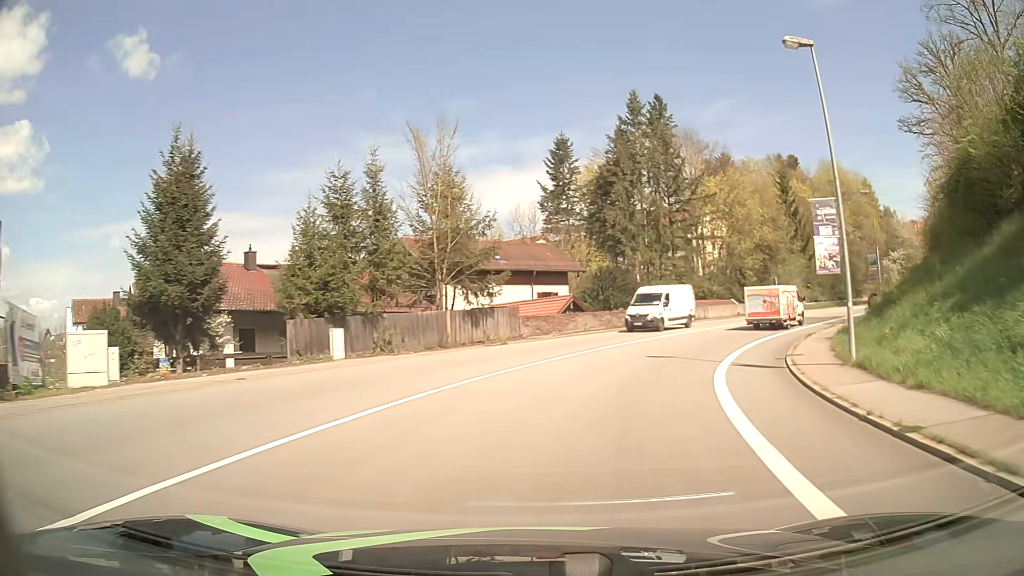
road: primary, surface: asphalt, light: Day
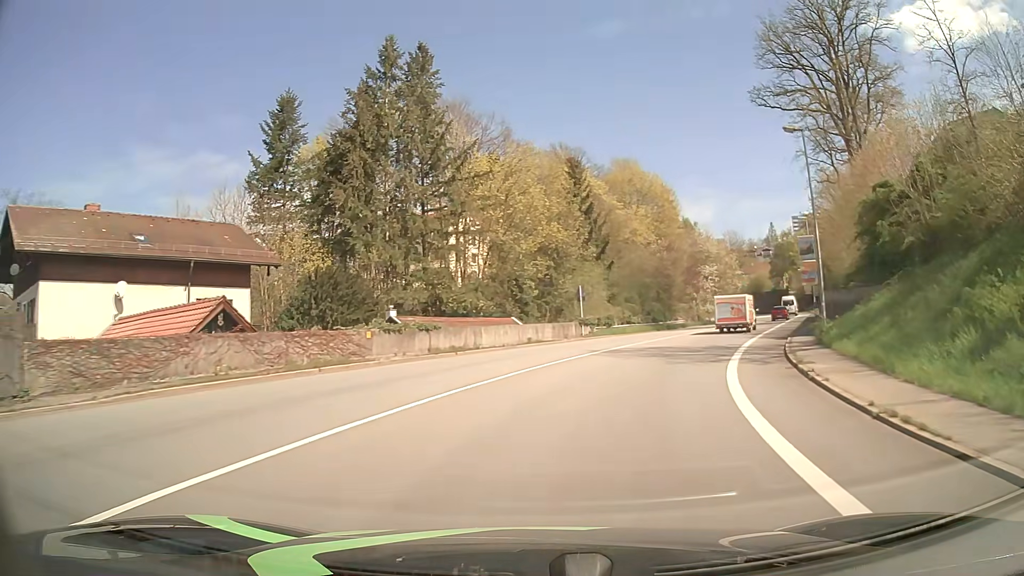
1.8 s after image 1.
(+4.1, +21.5) m; +21°
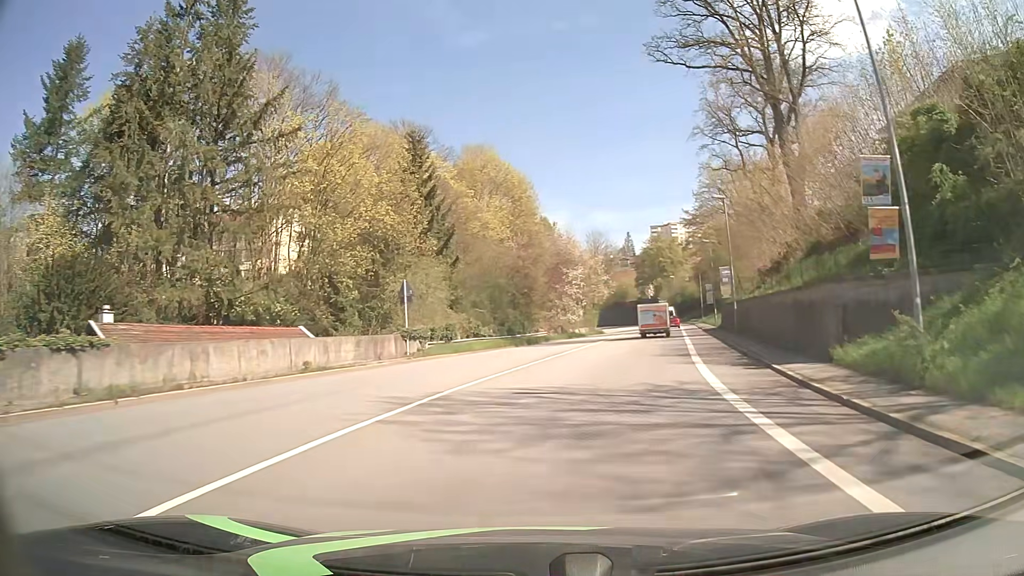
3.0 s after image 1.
(+1.7, +14.4) m; +13°
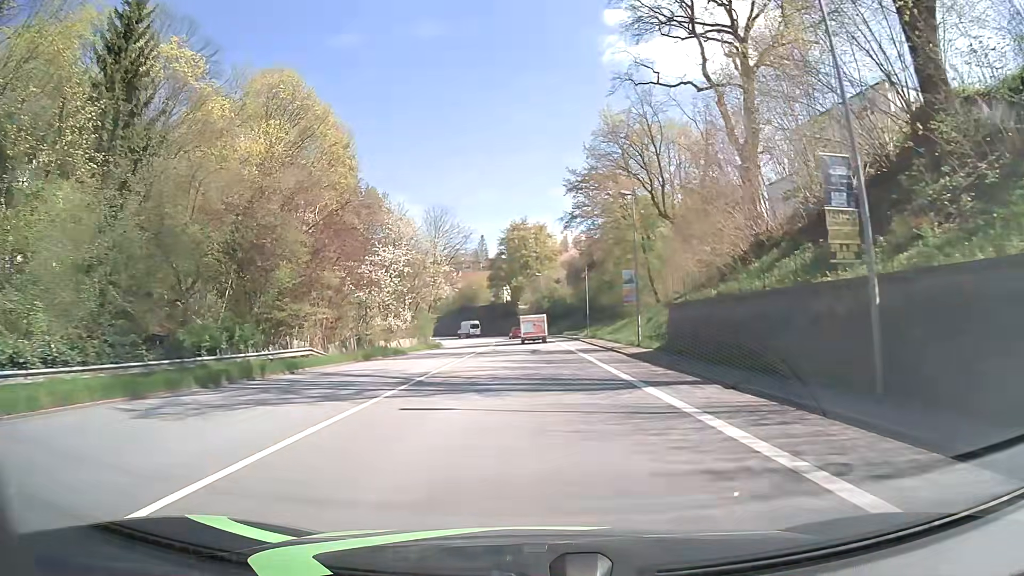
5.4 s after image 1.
(+4.0, +29.5) m; +12°
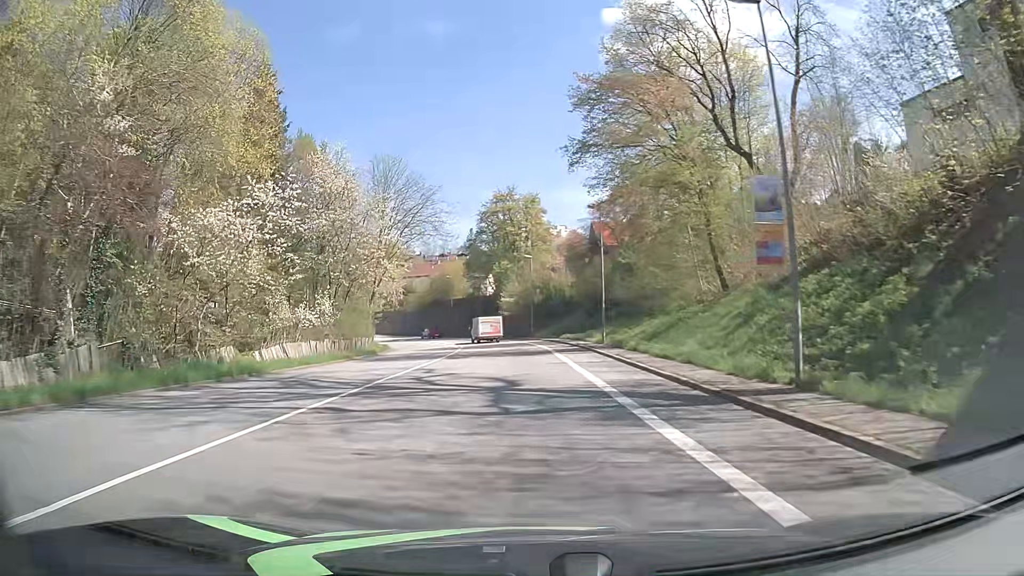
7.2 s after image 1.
(+0.5, +23.0) m; +1°
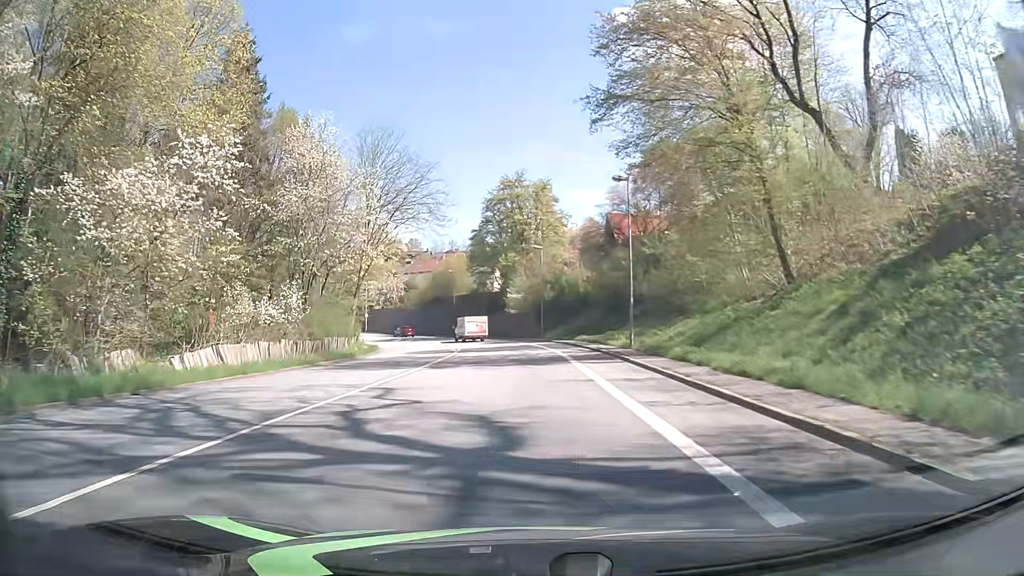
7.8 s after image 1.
(0.0, +7.7) m; -1°
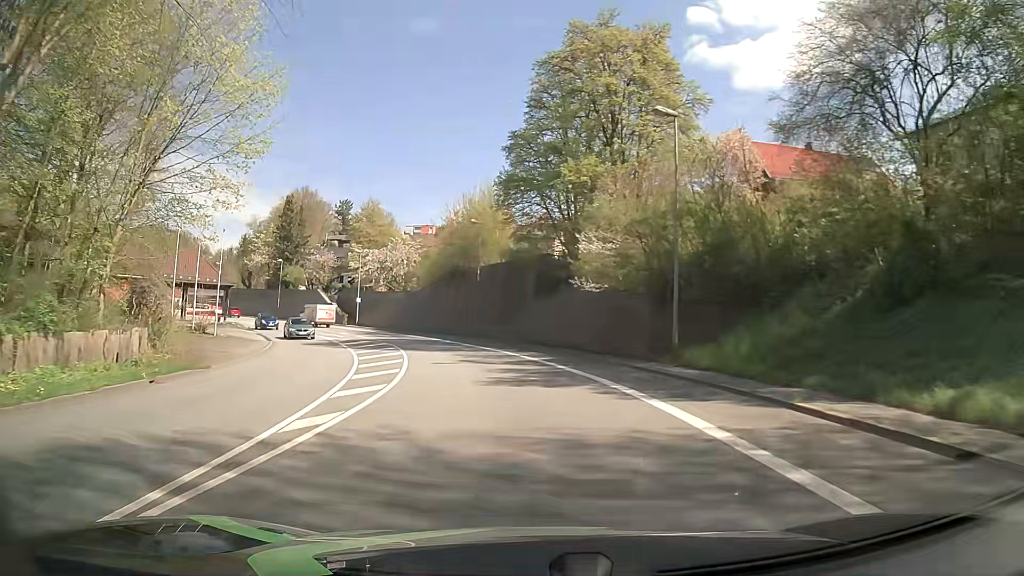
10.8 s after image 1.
(-1.5, +38.7) m; -5°
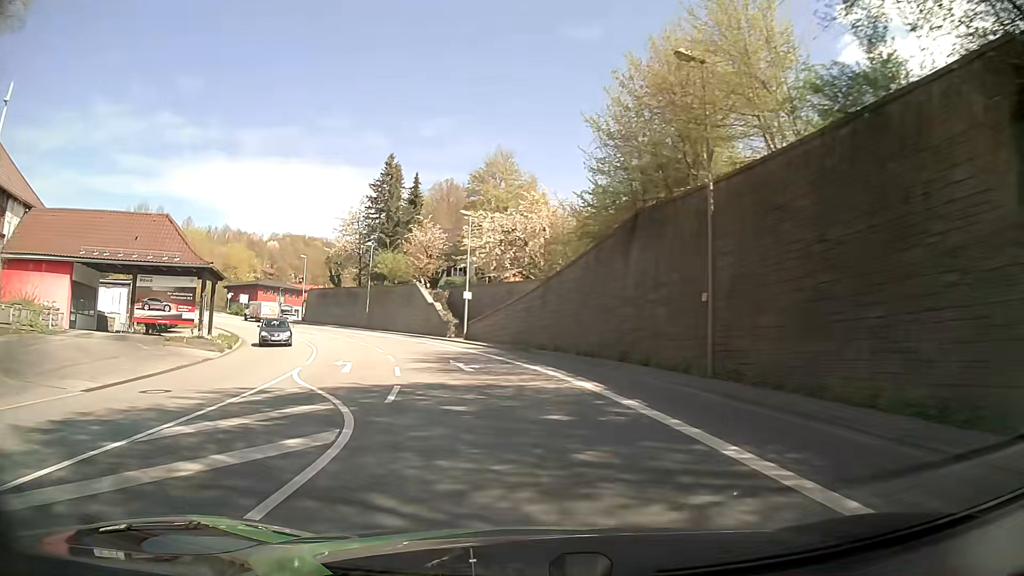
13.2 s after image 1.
(-3.7, +30.7) m; -14°
(0, +10) (-2, +20) (-4, +30) (-8, +39) (-12, +48) (-17, +57) (-23, +65) (-30, +72) (-37, +78) (-45, +85) m
